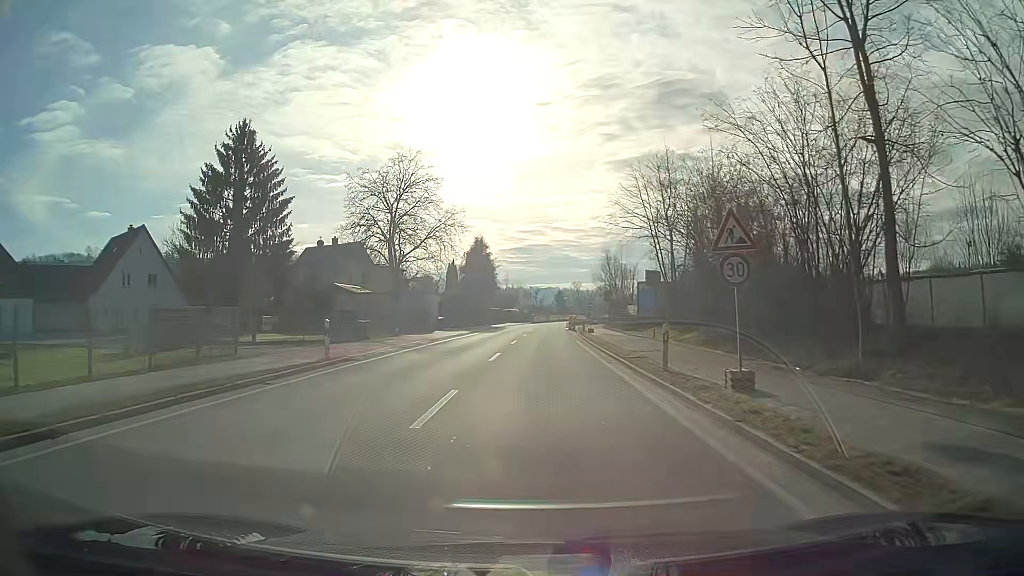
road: primary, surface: asphalt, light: Day
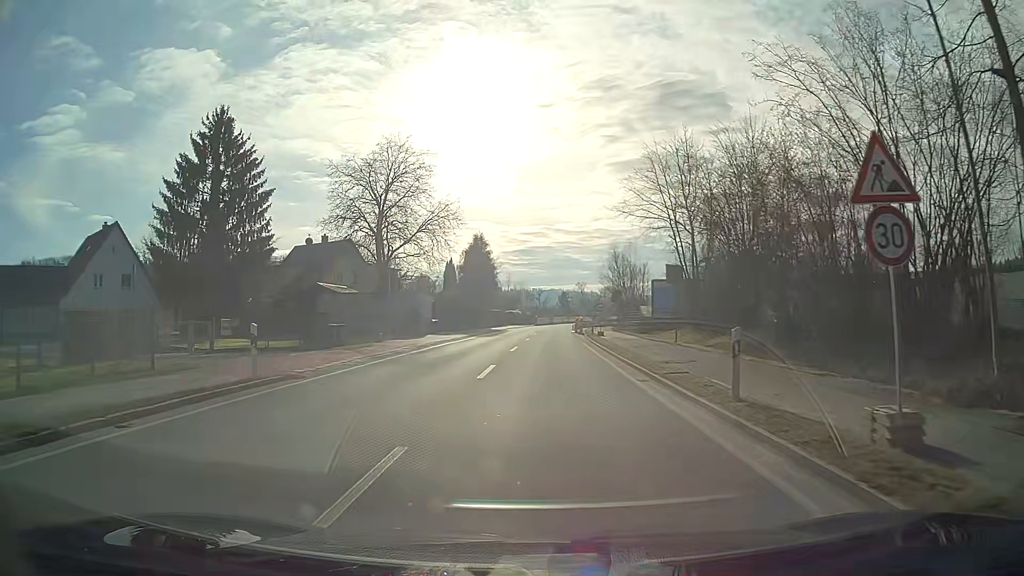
(0.0, +5.1) m; 0°
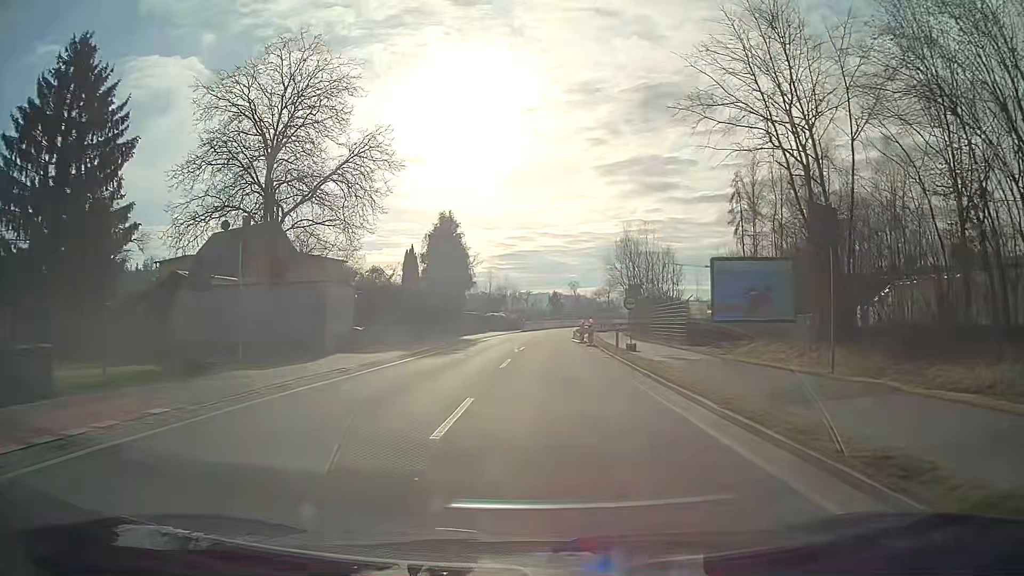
(+0.1, +18.9) m; +1°
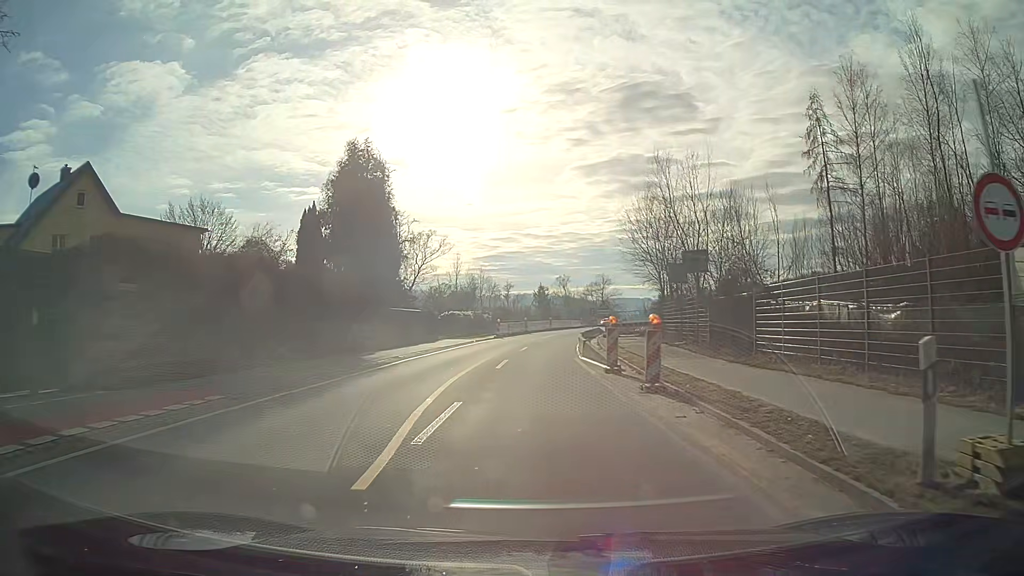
(+0.4, +24.1) m; +1°
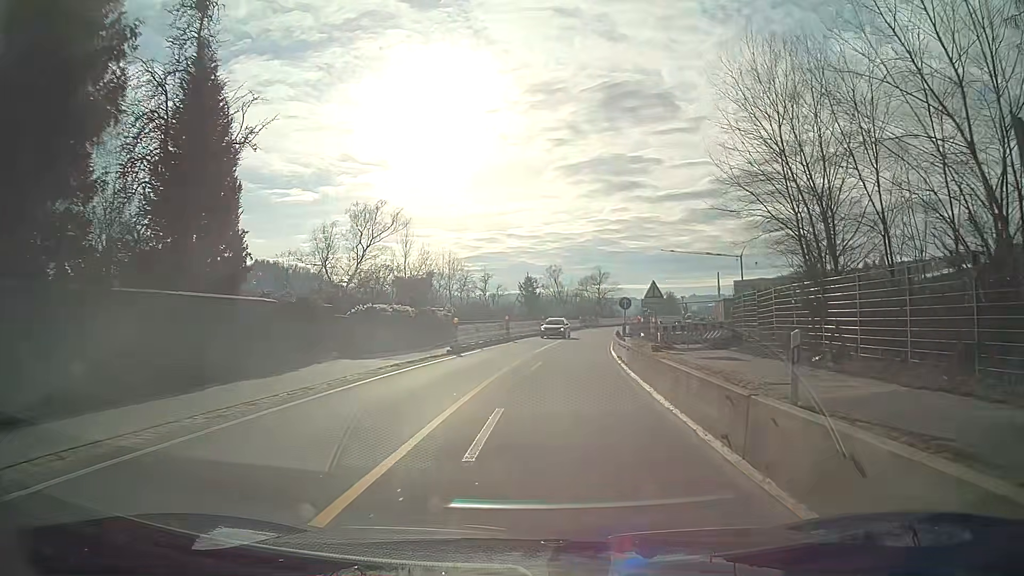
(+0.1, +24.6) m; +2°
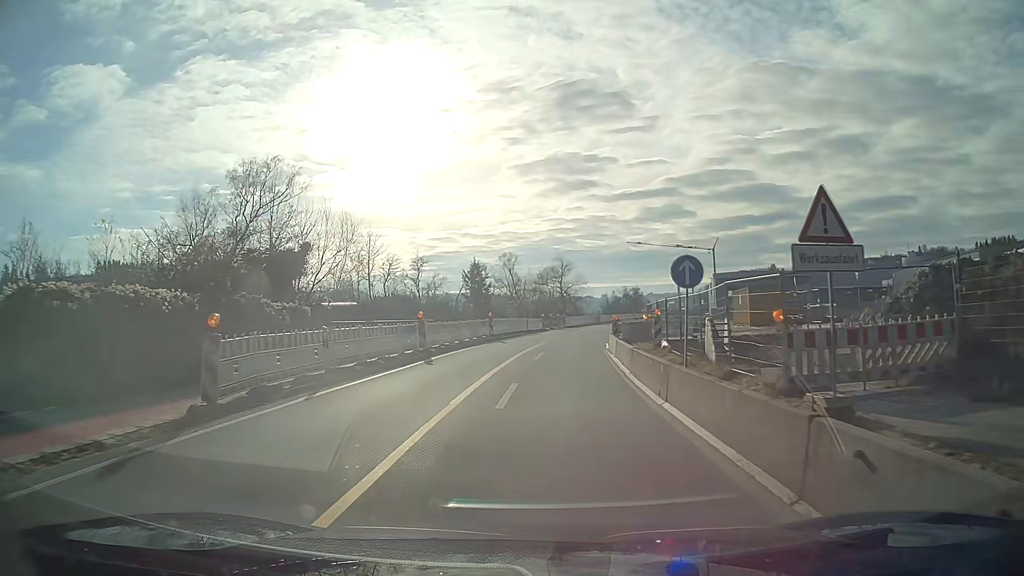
(+0.7, +19.8) m; +4°
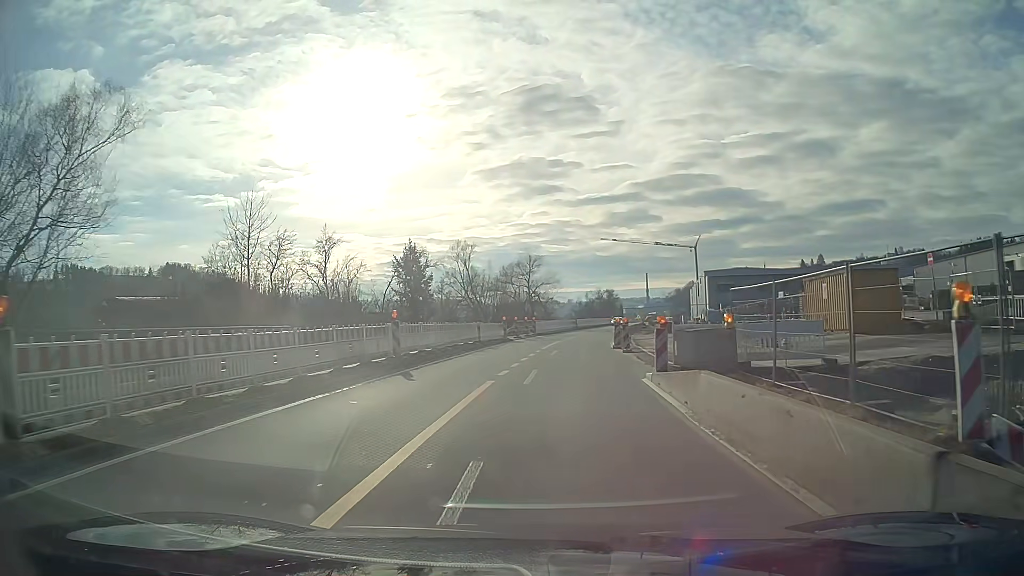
(+0.5, +19.9) m; +3°
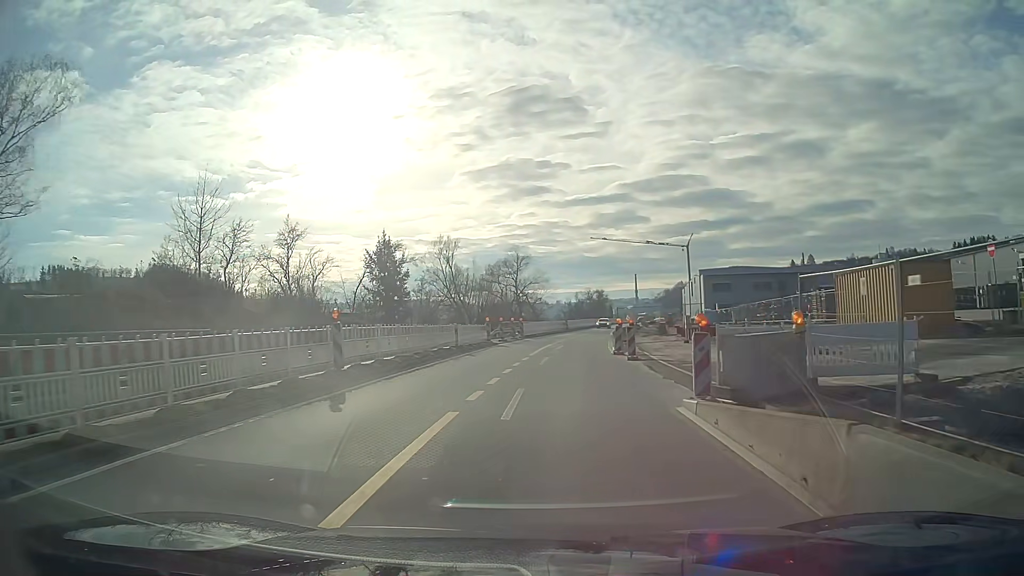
(0.0, +5.0) m; +1°
(0, +10) (+1, +20) (+1, +30) (+2, +40) (+3, +50) (+5, +60) (+7, +70) (+8, +79) (+10, +89) (+12, +99) m
